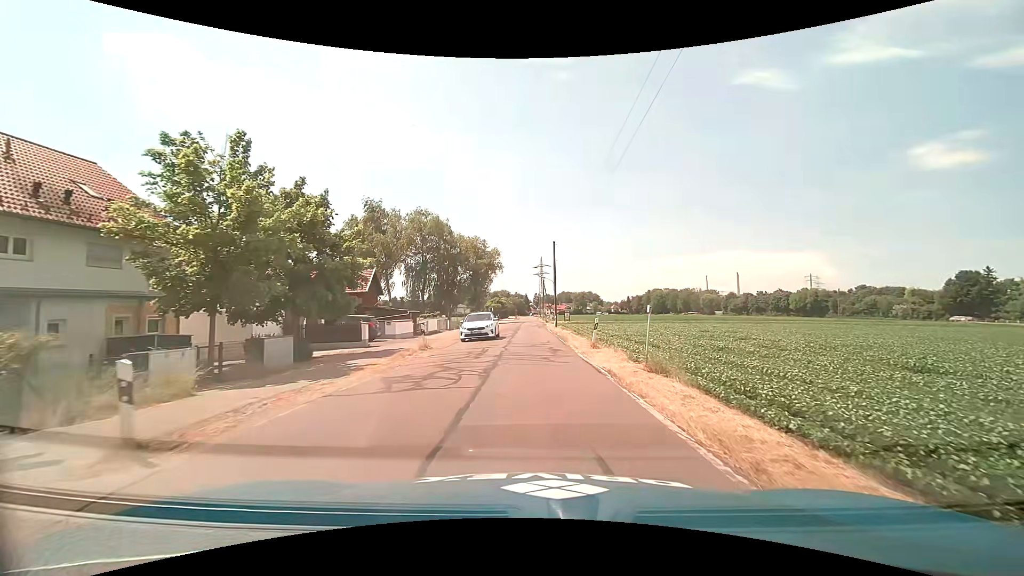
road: tertiary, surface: asphalt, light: Day
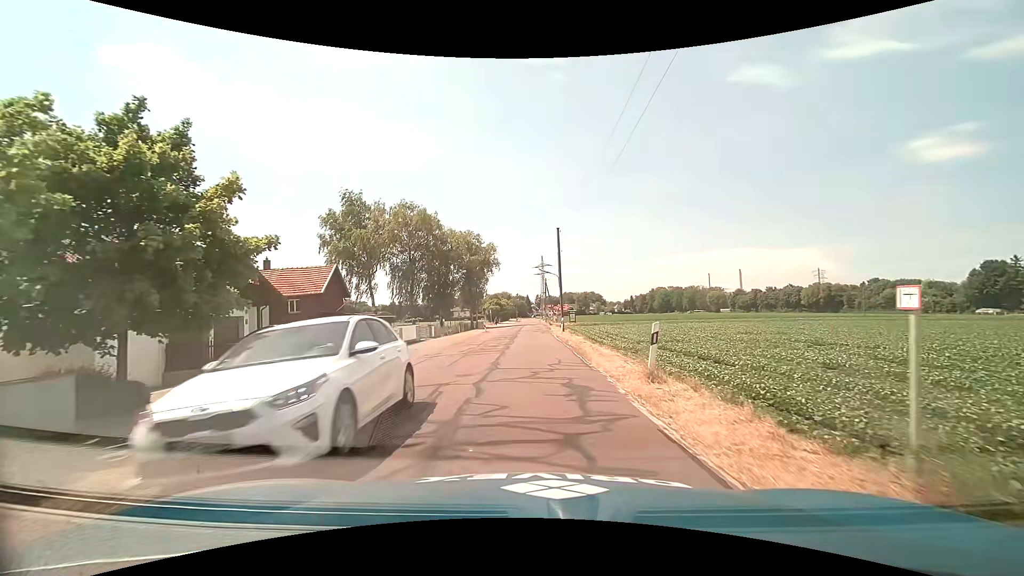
(0.0, +9.4) m; 0°
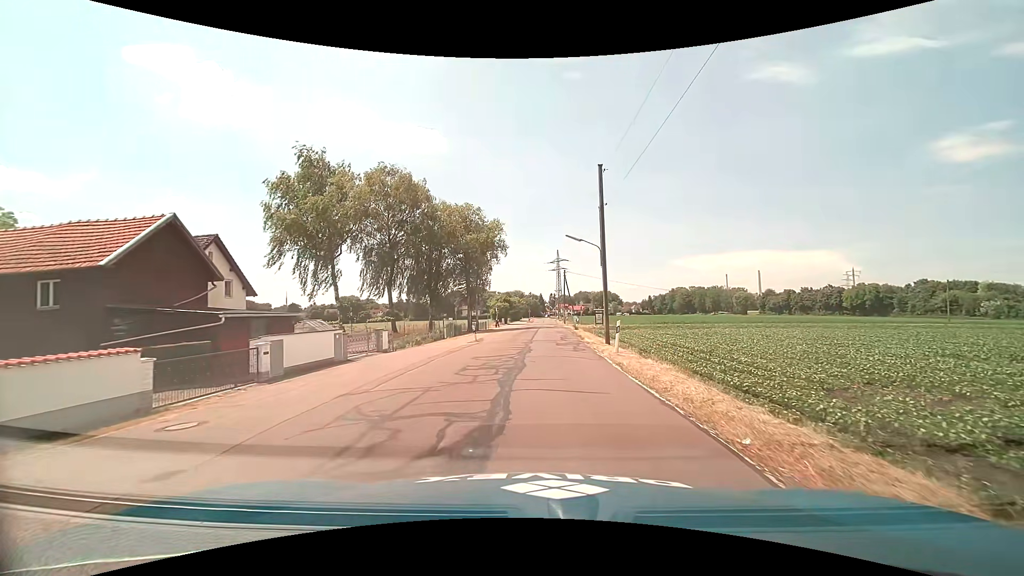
(-0.4, +18.8) m; -1°
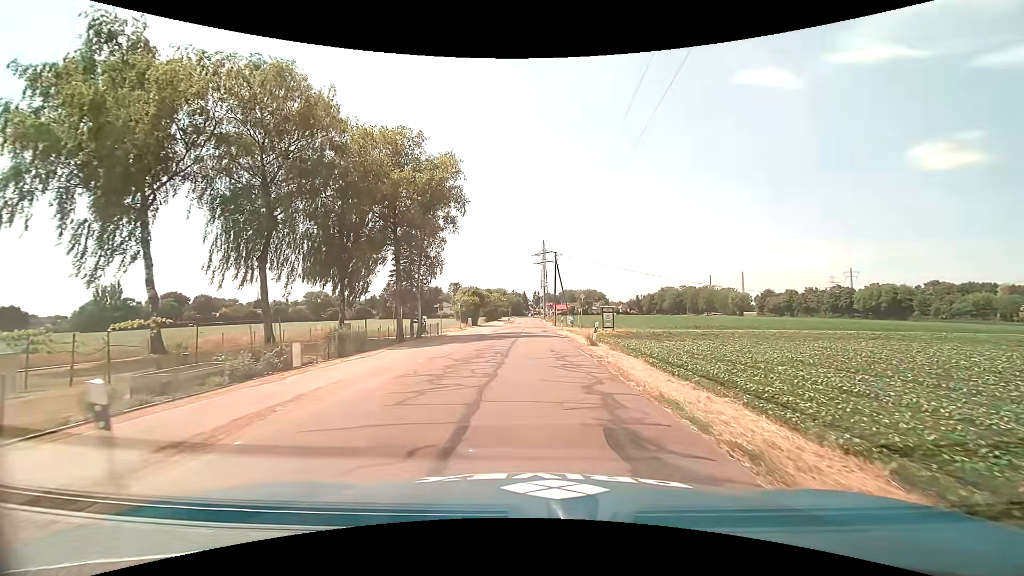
(+0.5, +24.4) m; +2°
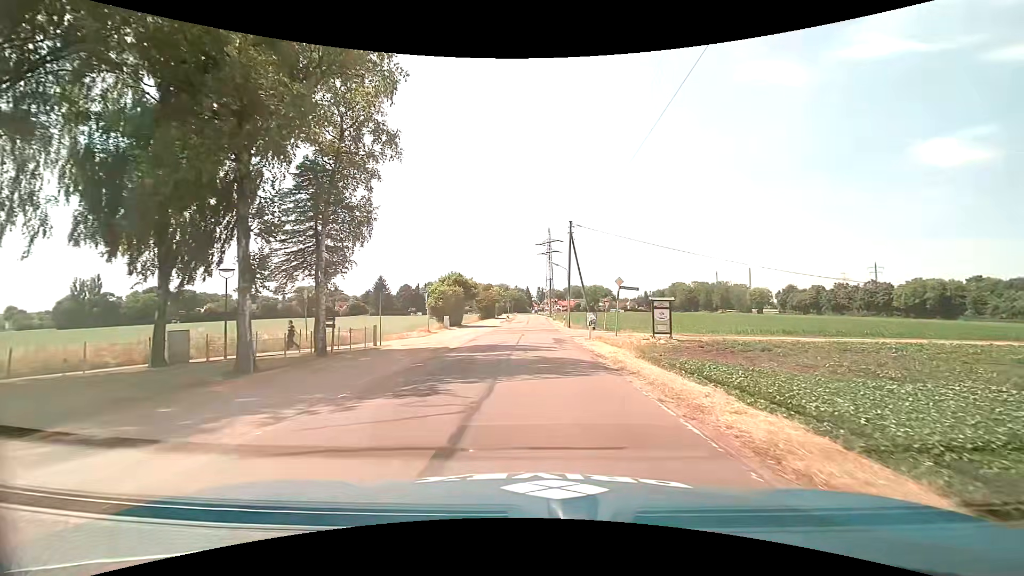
(-0.2, +19.3) m; -1°
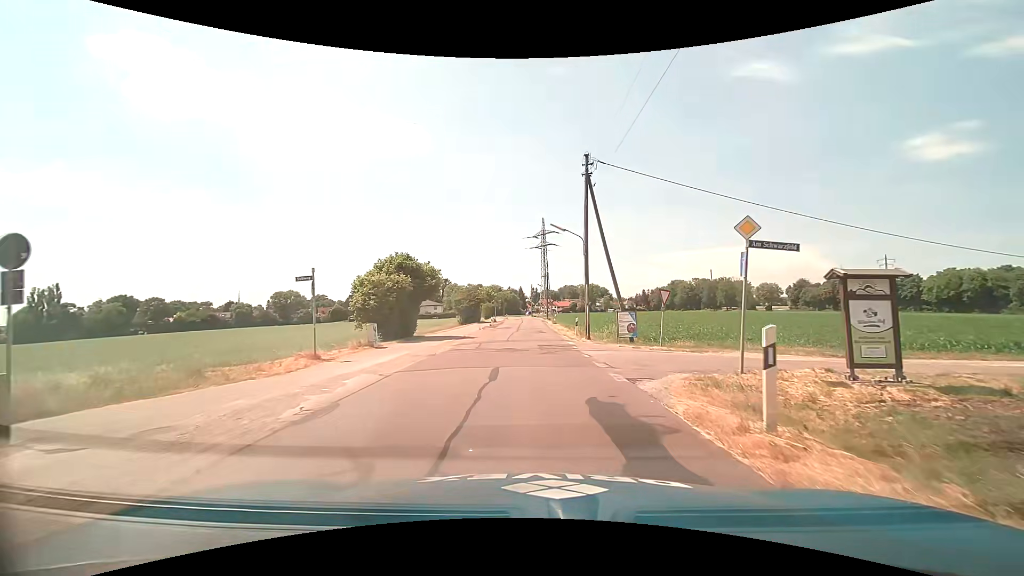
(+0.1, +19.0) m; +1°
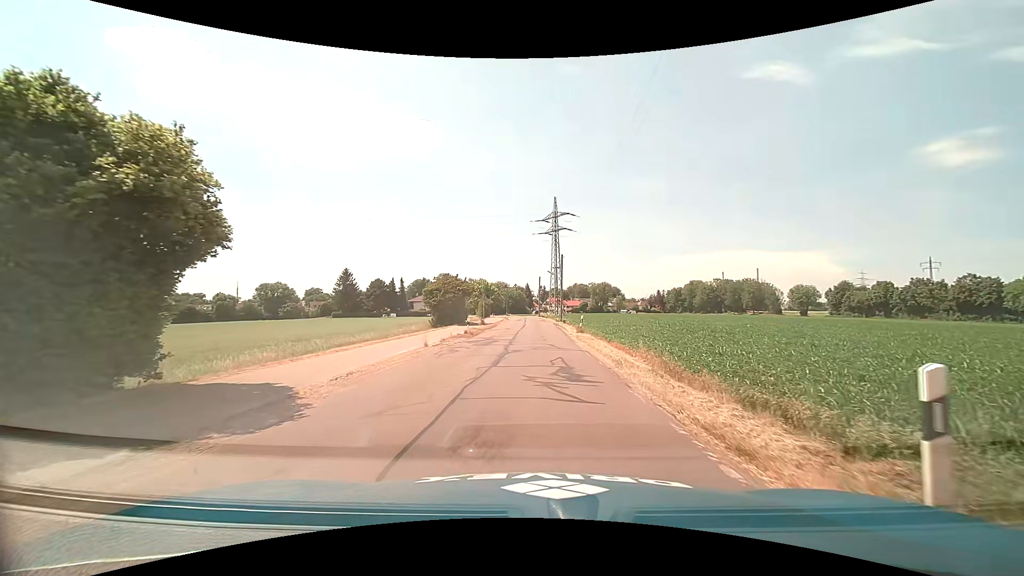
(-0.3, +24.9) m; -1°
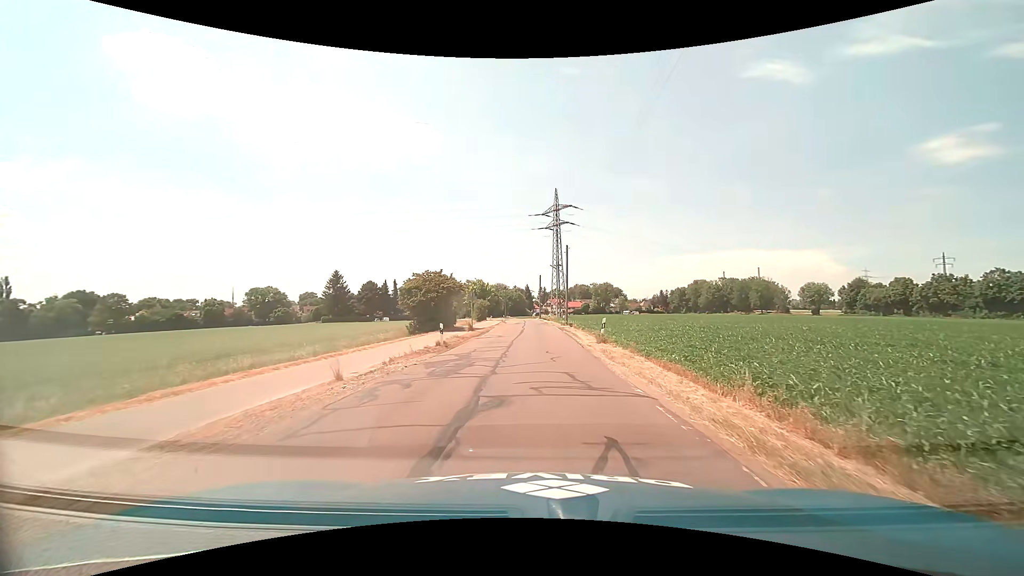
(-0.1, +9.7) m; 0°
(0, +10) (0, +20) (0, +30) (0, +40) (0, +50) (-1, +60) (-1, +70) (-1, +80) (-2, +90) (-3, +100) m
